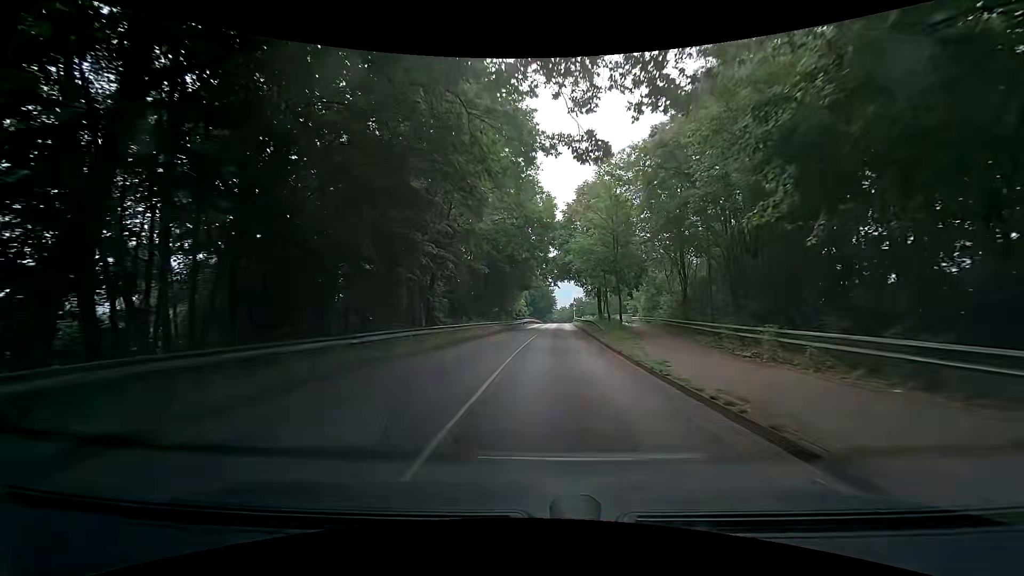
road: secondary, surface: asphalt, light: Day
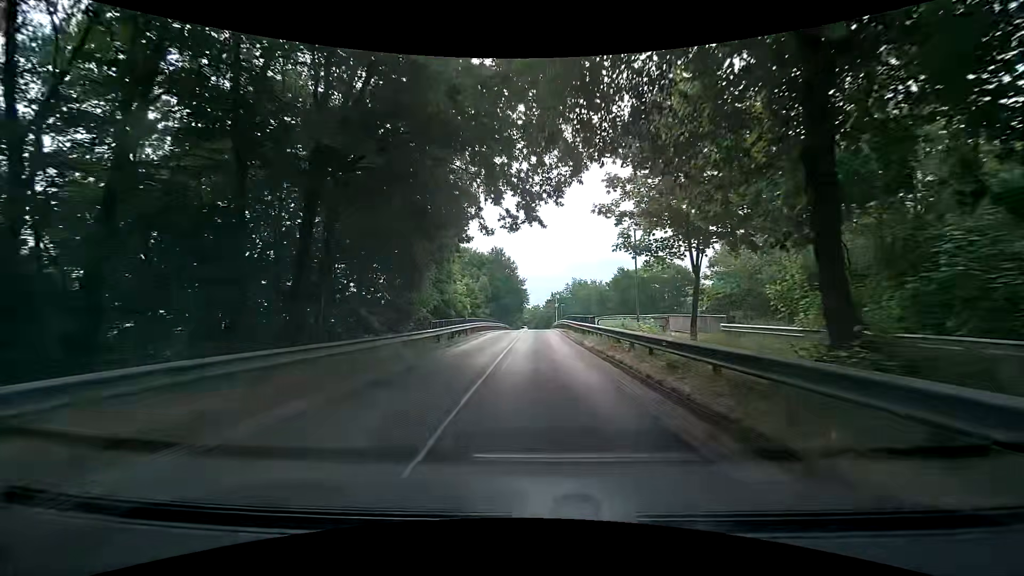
(+1.1, +36.8) m; +4°
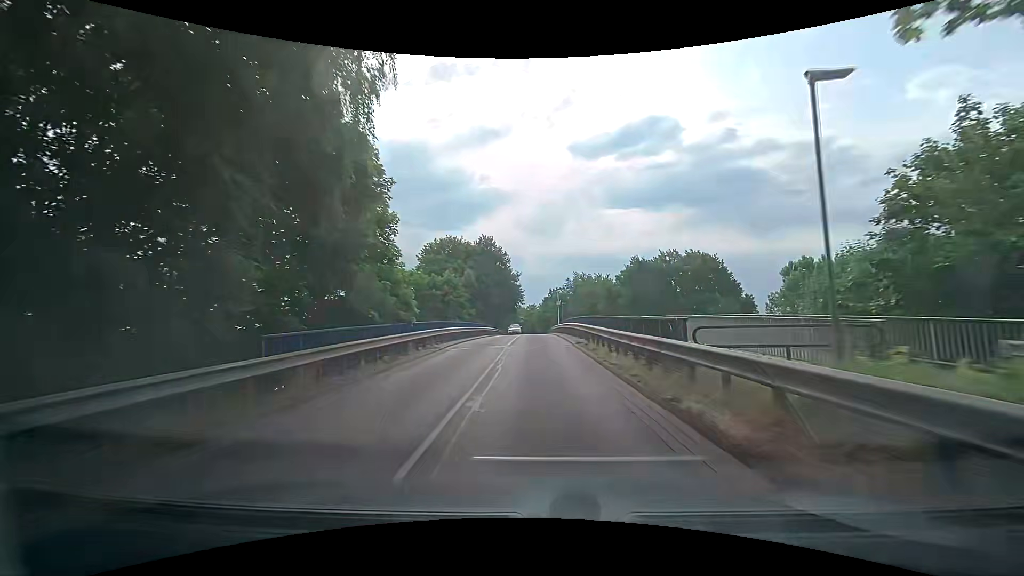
(-0.2, +14.5) m; -1°
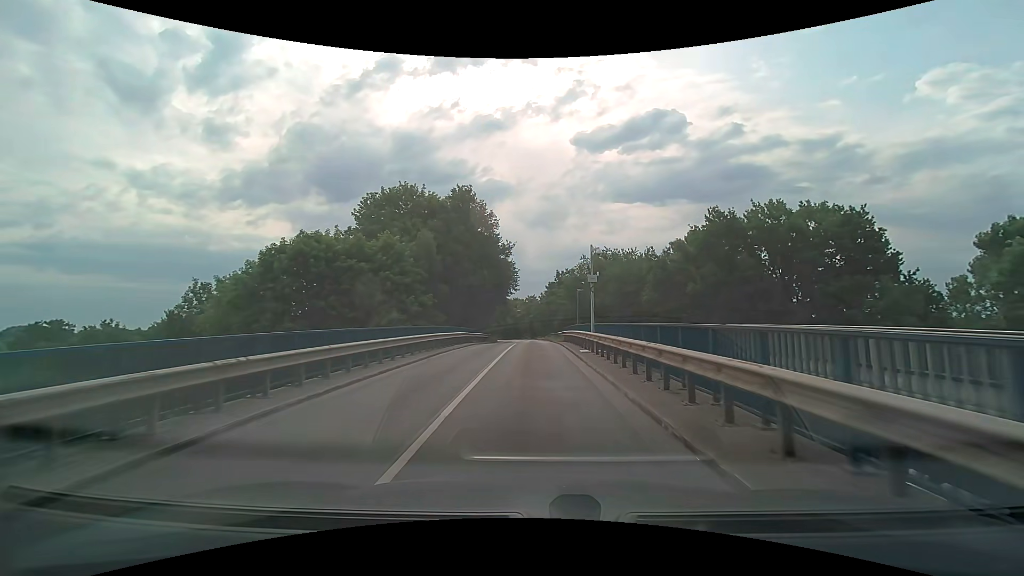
(+0.4, +28.8) m; +1°
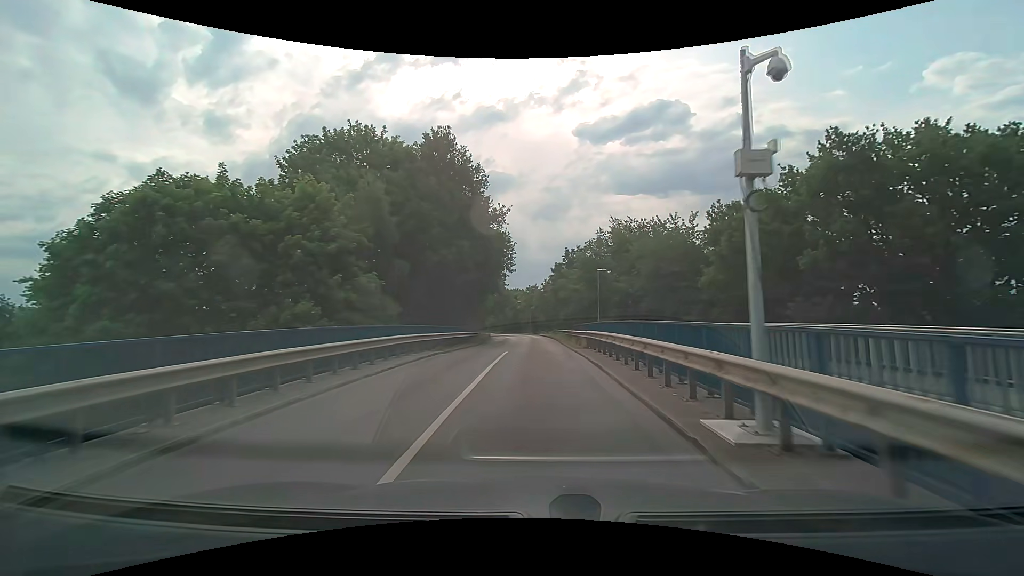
(0.0, +14.6) m; 0°
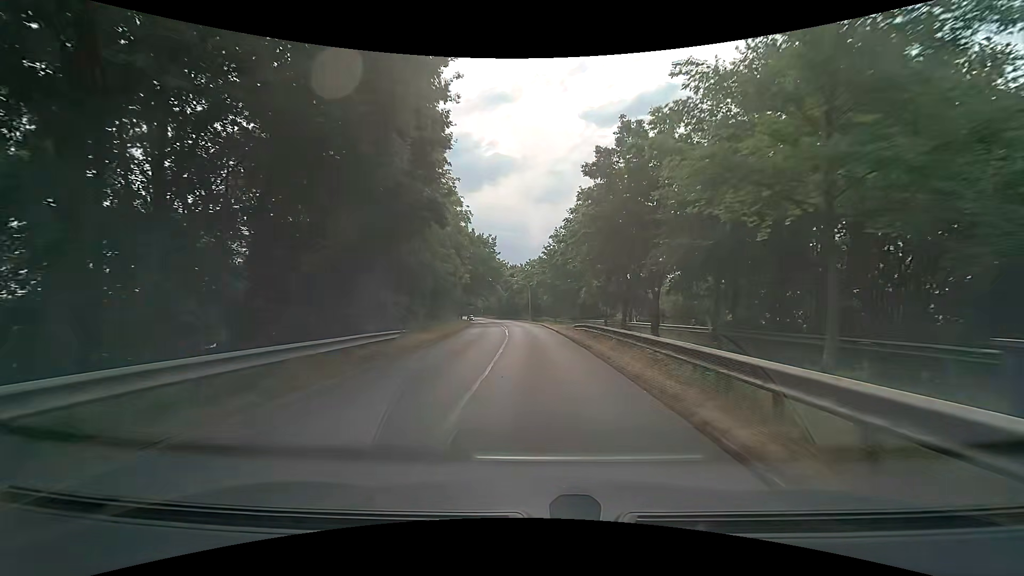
(-0.1, +30.4) m; 0°
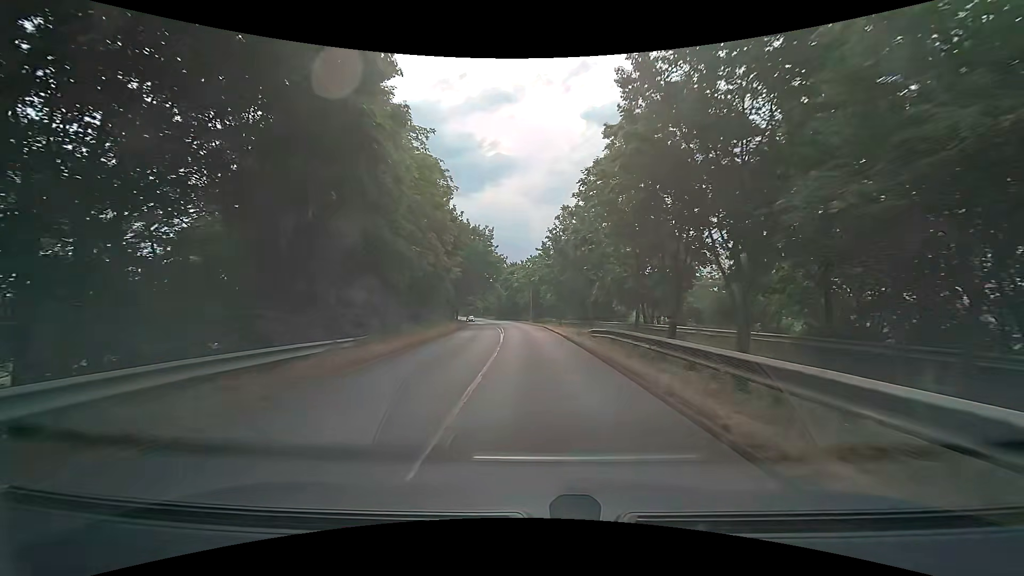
(-0.1, +7.7) m; -1°
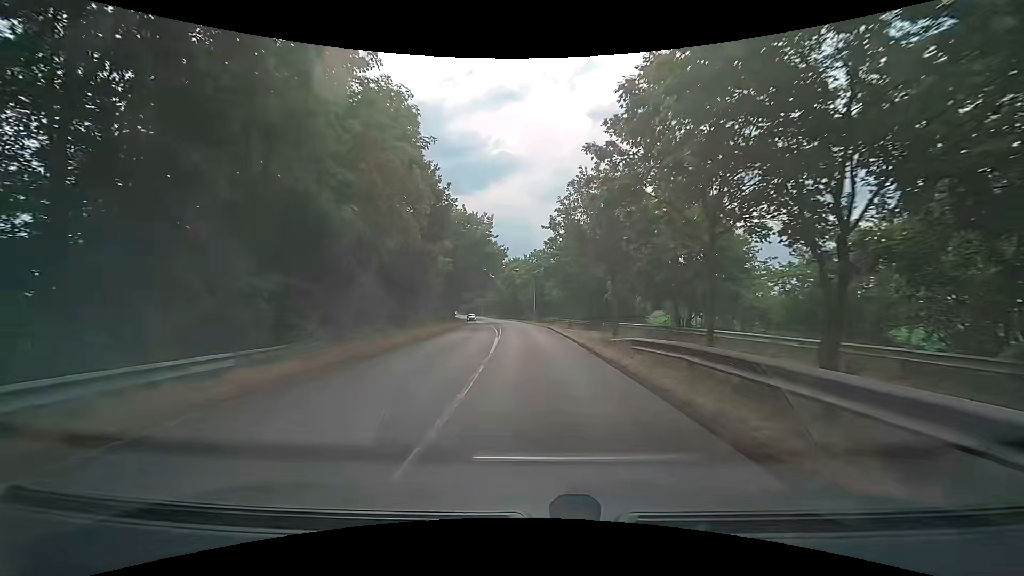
(0.0, +7.6) m; 0°
(0, +10) (0, +20) (-1, +30) (-1, +40) (-2, +50) (-2, +60) (-3, +70) (-4, +80) (-5, +90) (-7, +100) m
